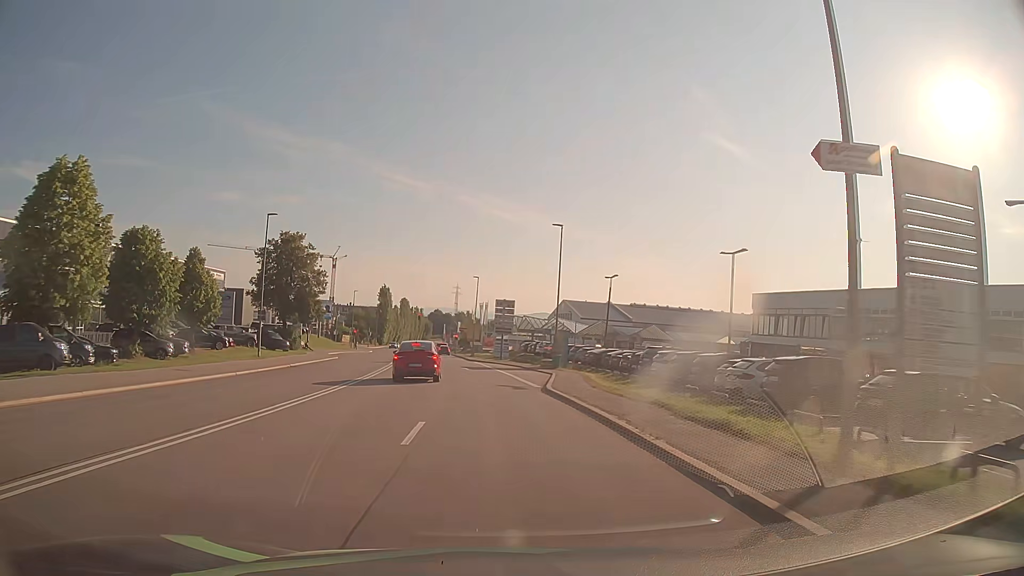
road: secondary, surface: asphalt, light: Day
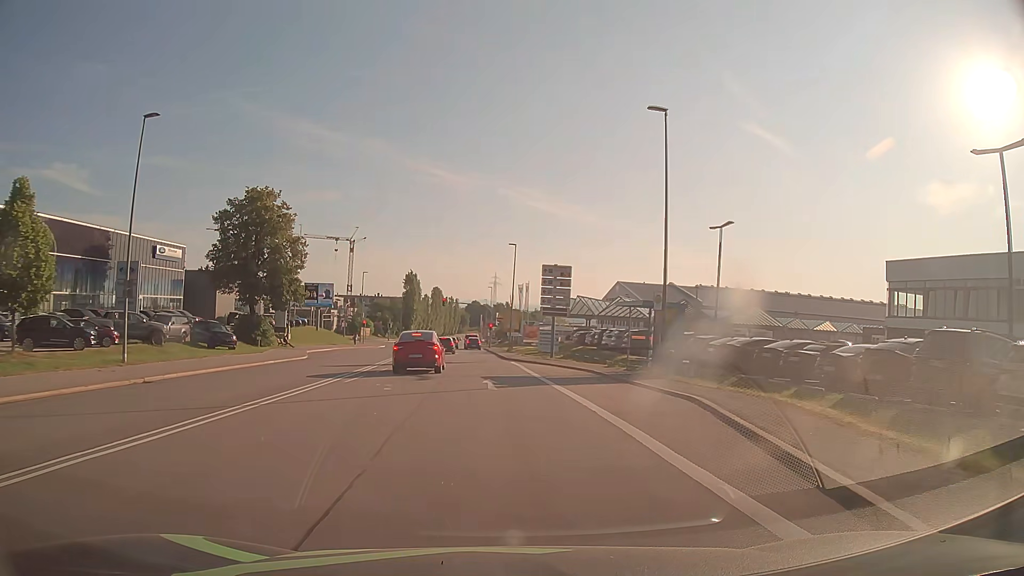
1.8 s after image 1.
(-0.8, +22.8) m; -4°
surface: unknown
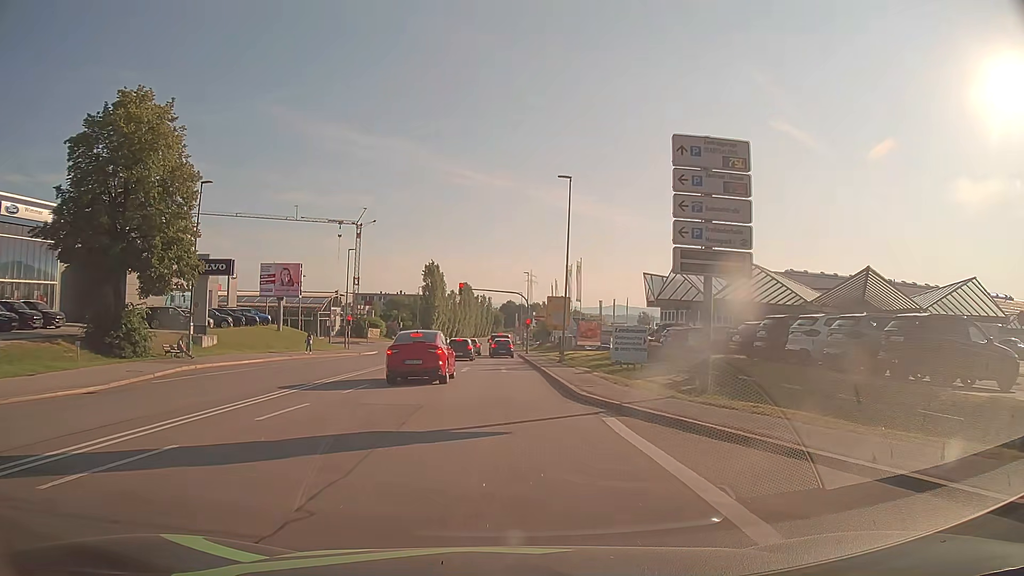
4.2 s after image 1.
(-0.7, +27.5) m; -3°
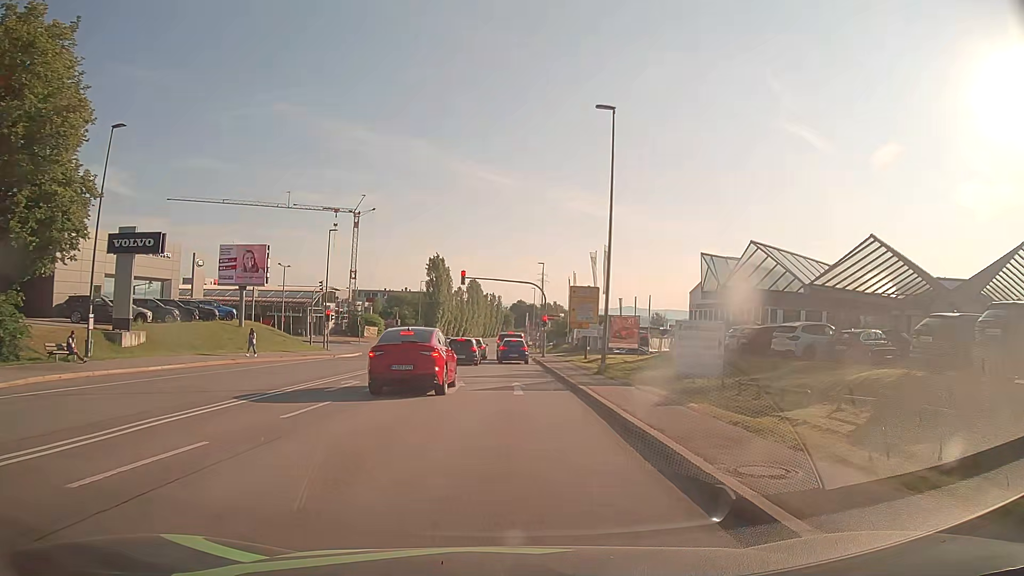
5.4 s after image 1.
(-0.1, +11.7) m; 0°
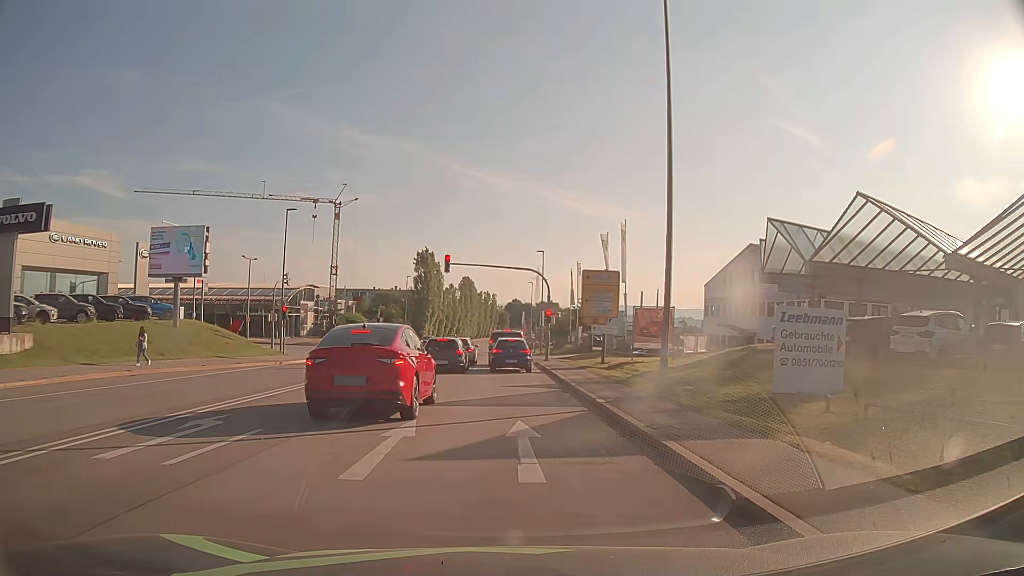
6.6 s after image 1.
(0.0, +10.1) m; 0°
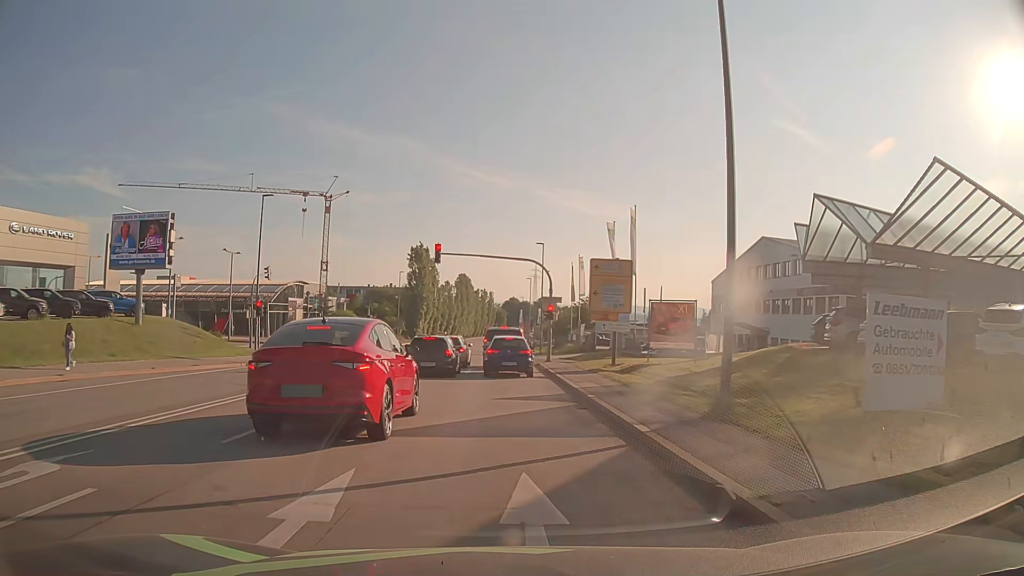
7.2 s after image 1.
(0.0, +4.4) m; +1°
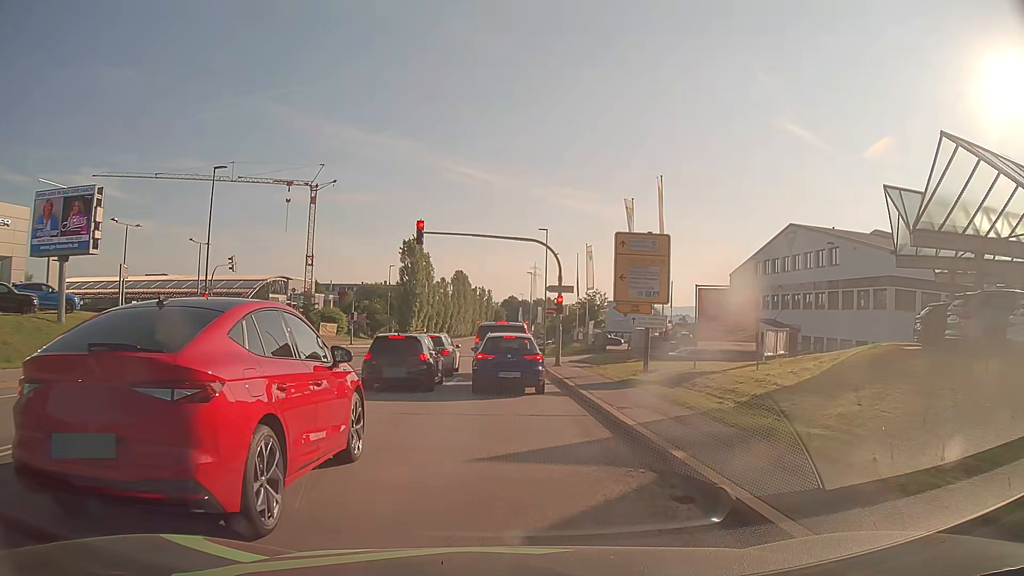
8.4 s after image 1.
(0.0, +7.4) m; 0°
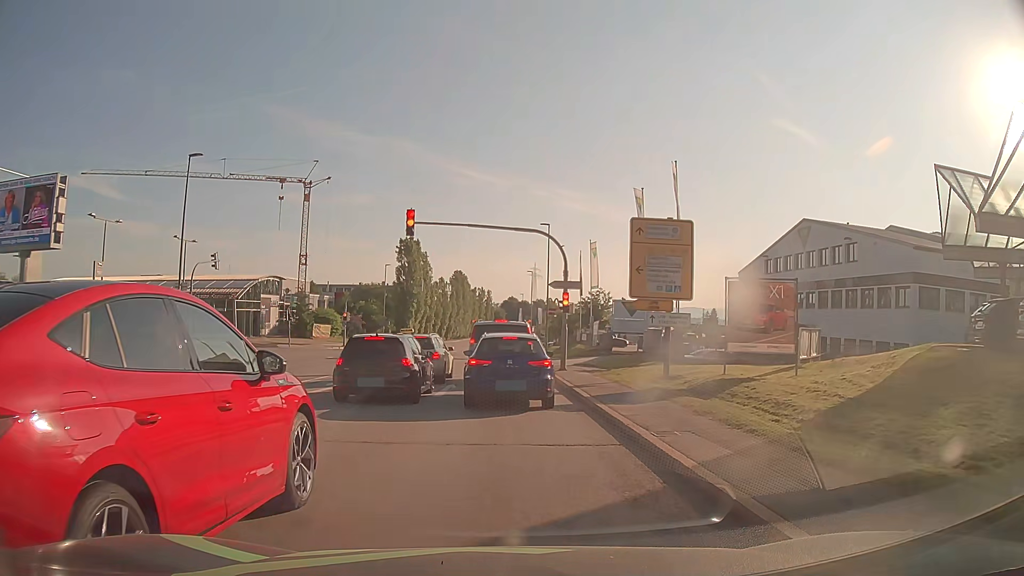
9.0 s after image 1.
(0.0, +3.0) m; 0°
(0, +10) (0, +20) (0, +30) (0, +40) (0, +50) (-1, +60) (-1, +70) (-1, +80) (-1, +90) (-1, +100) m
